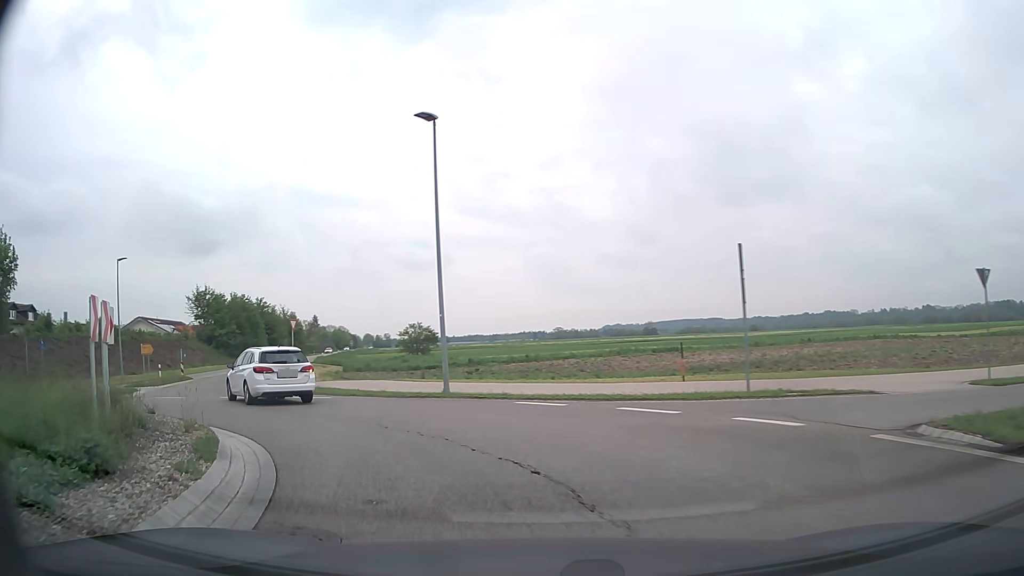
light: Day
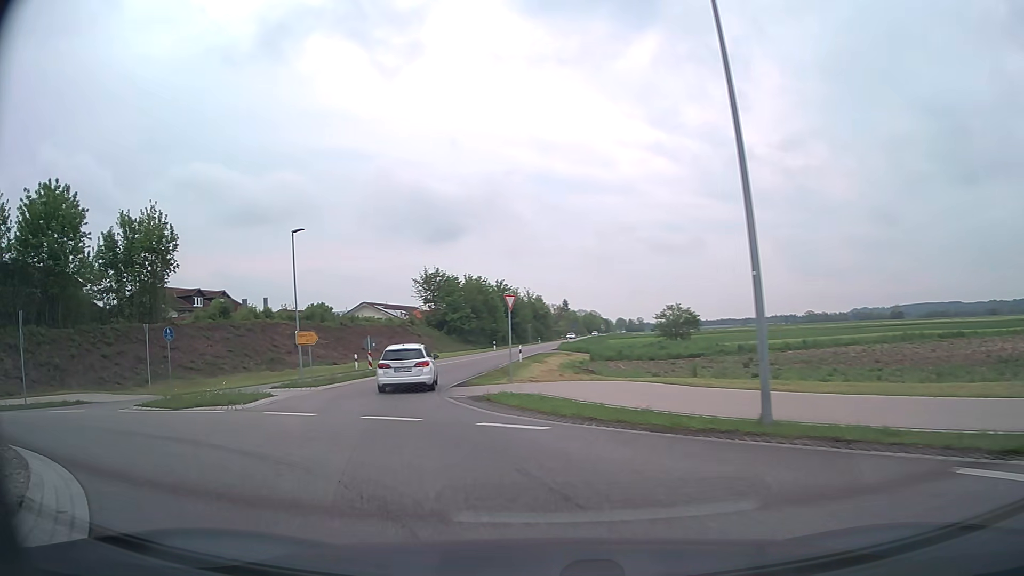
(-1.8, +9.2) m; -22°
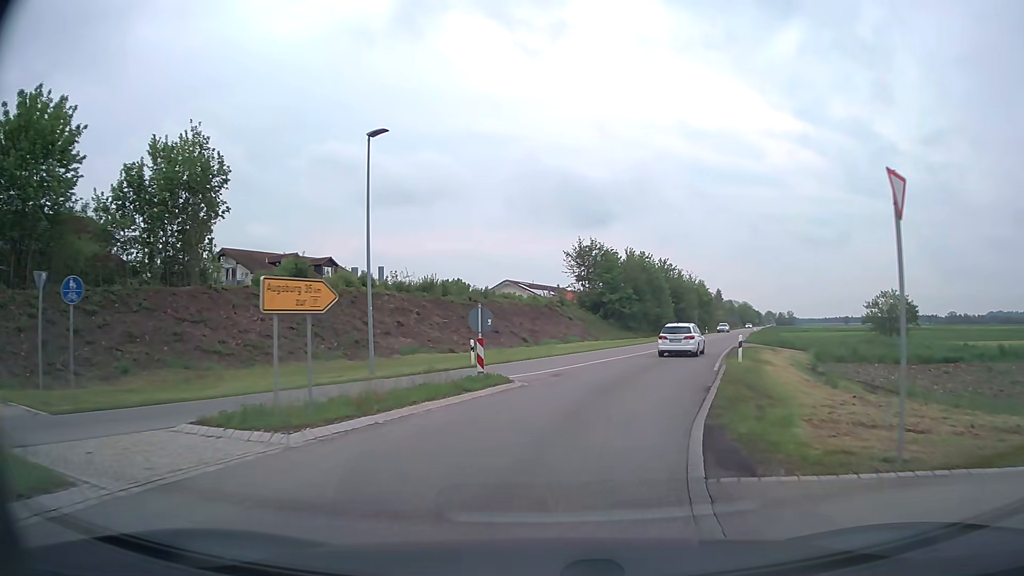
(-3.1, +15.9) m; -13°
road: secondary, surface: asphalt
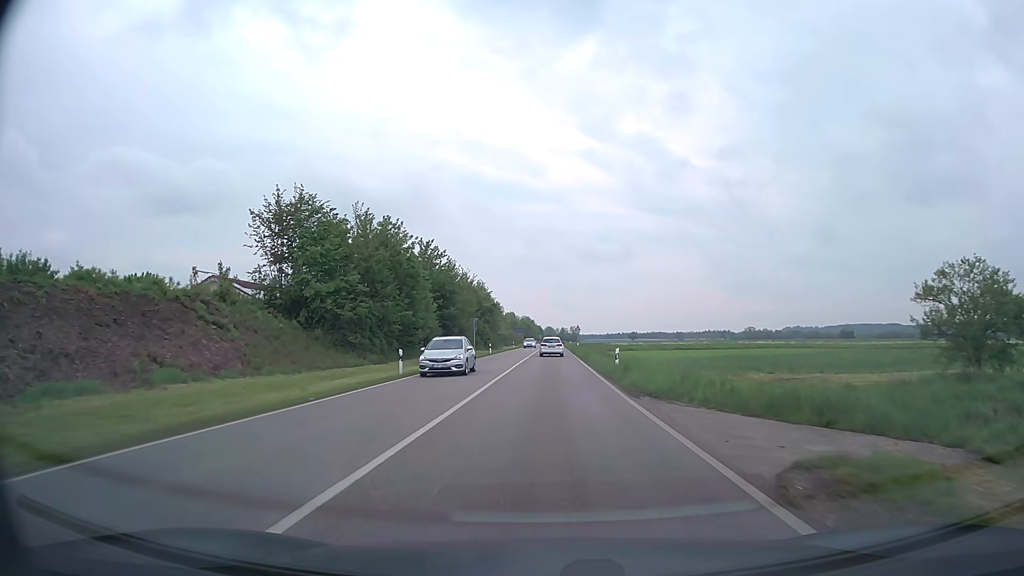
(+7.4, +36.5) m; +19°
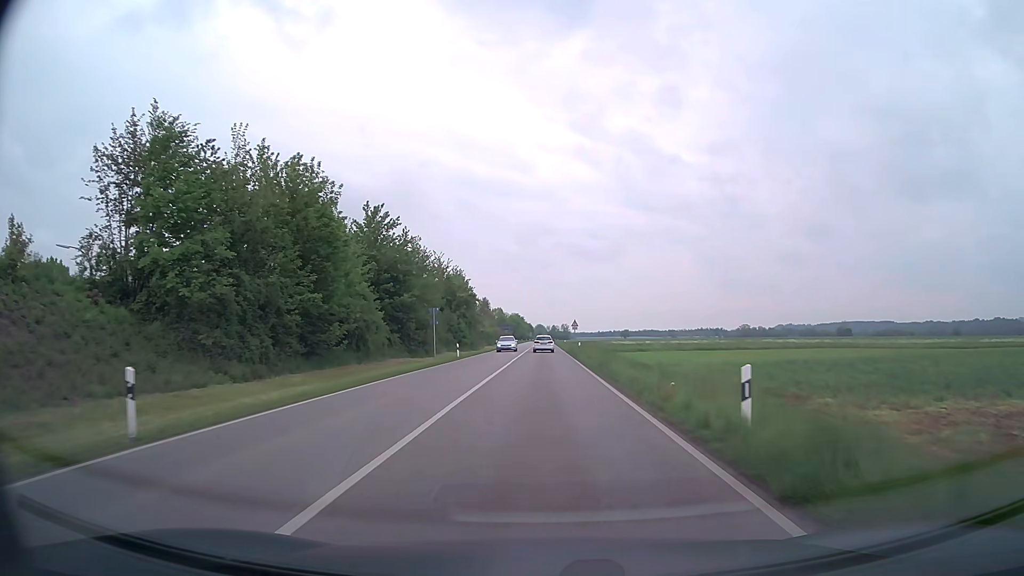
(+0.1, +18.6) m; +1°
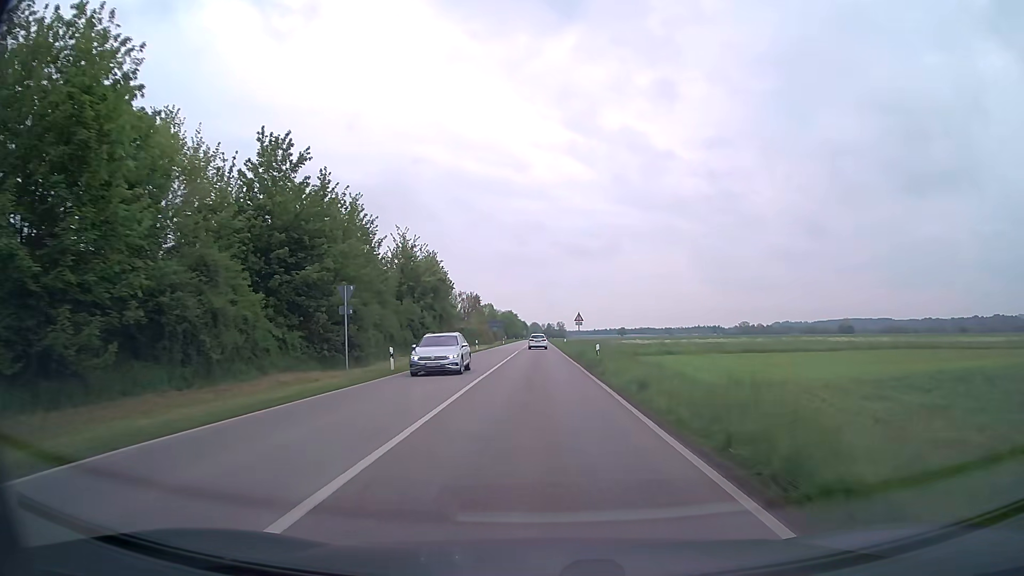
(+0.1, +19.7) m; +1°
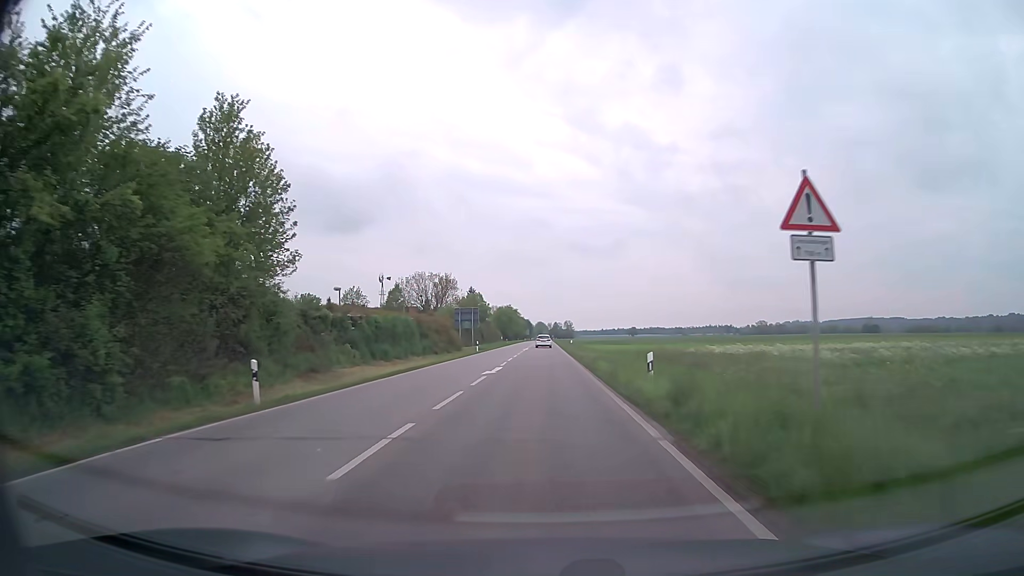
(-0.1, +53.1) m; 0°
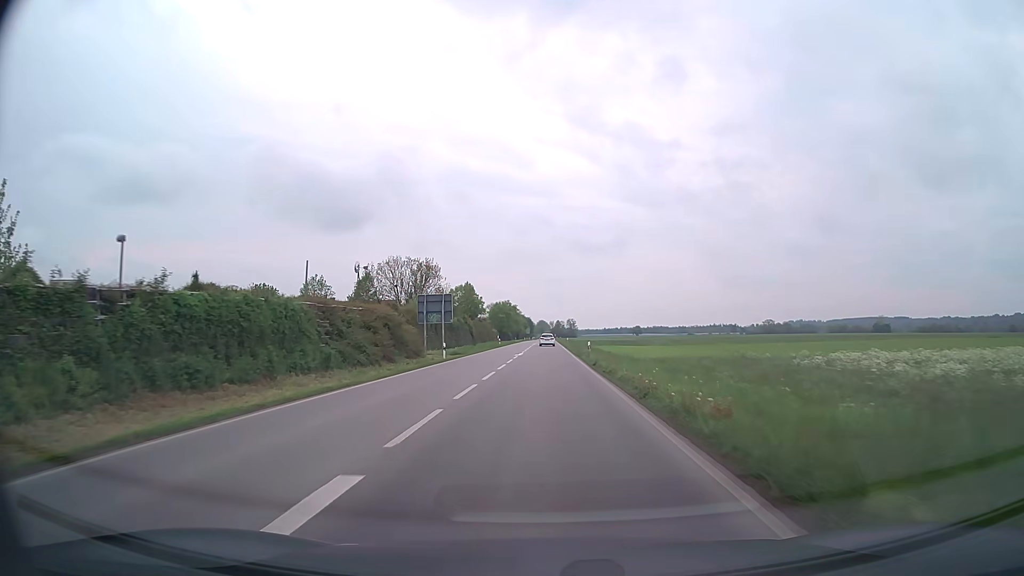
(-0.1, +22.4) m; 0°
(0, +10) (0, +20) (0, +30) (0, +40) (0, +50) (0, +60) (+1, +70) (+1, +80) (+1, +90) (+1, +100) m
